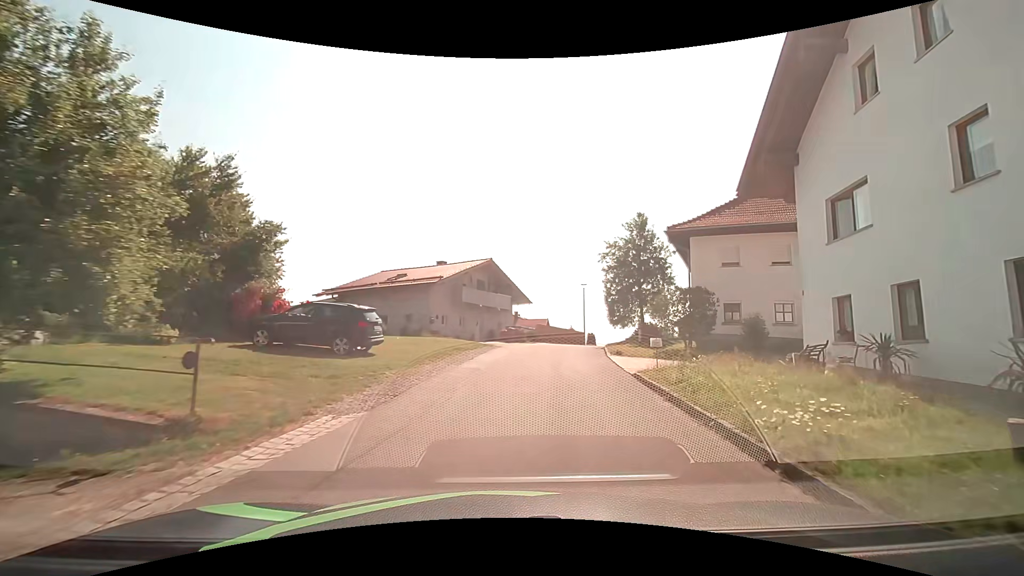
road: residential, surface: asphalt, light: Day
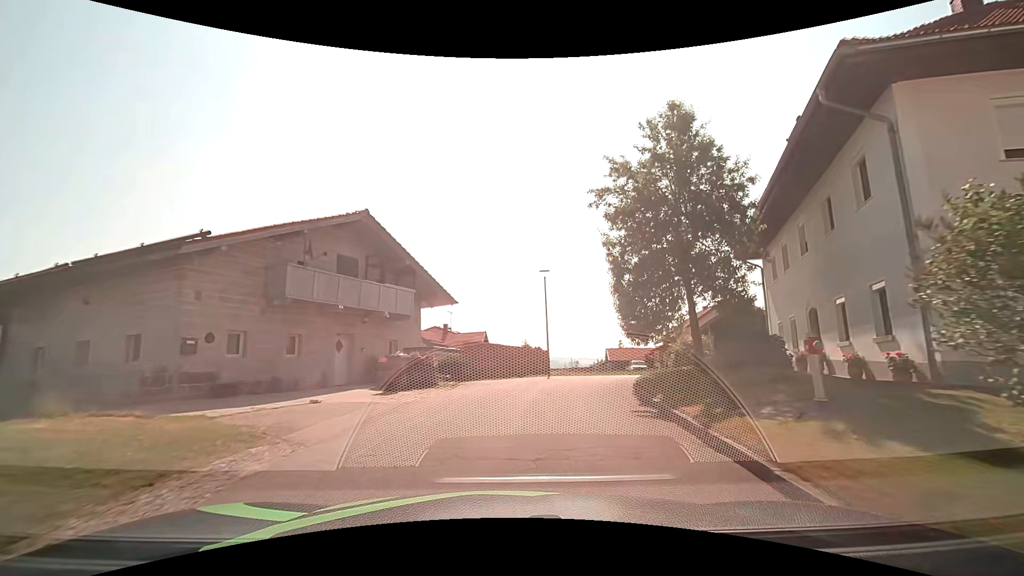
(+1.7, +18.2) m; +8°
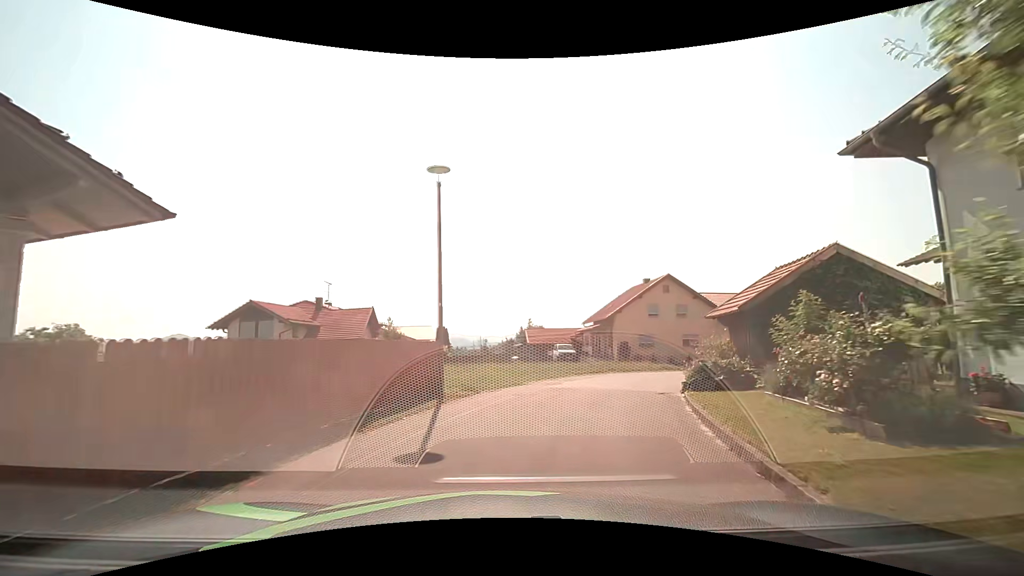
(+1.1, +14.4) m; +9°
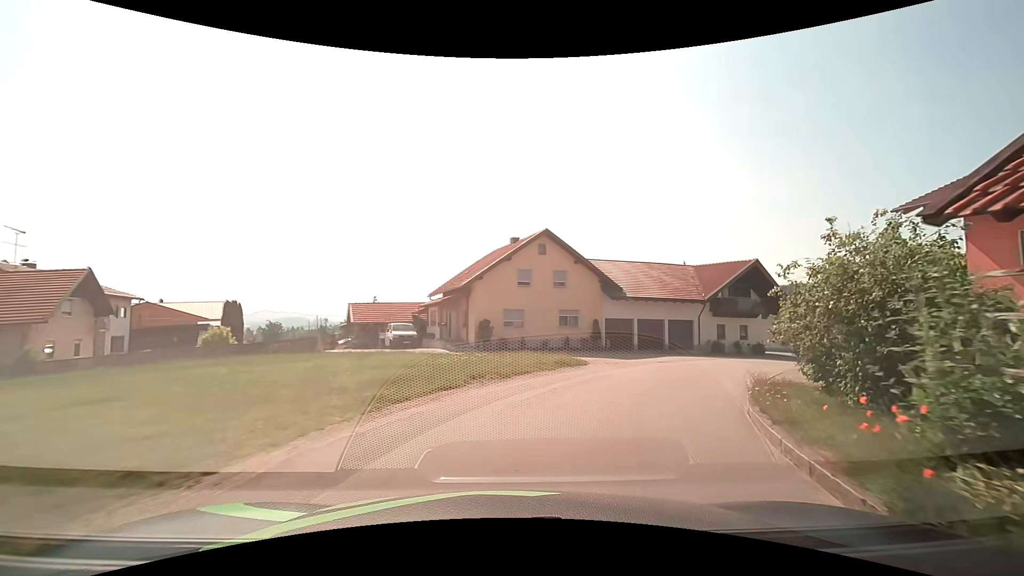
(+1.9, +13.7) m; +17°
(+2, +10) (+6, +19) (+12, +27) (+19, +34) (+27, +40) (+36, +45) (+45, +49) (+54, +54) (+62, +60) (+70, +66) m
